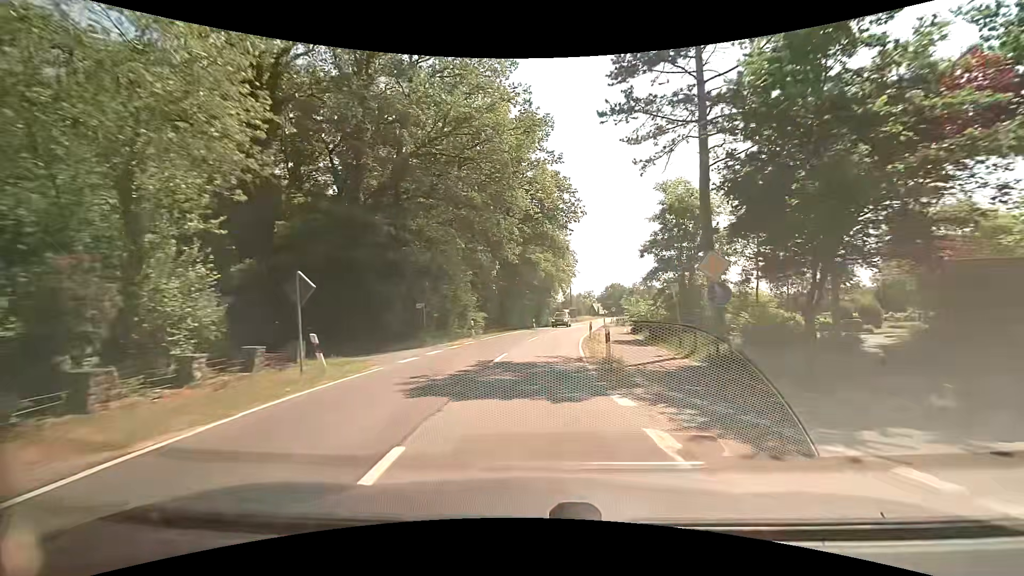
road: secondary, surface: asphalt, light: Day
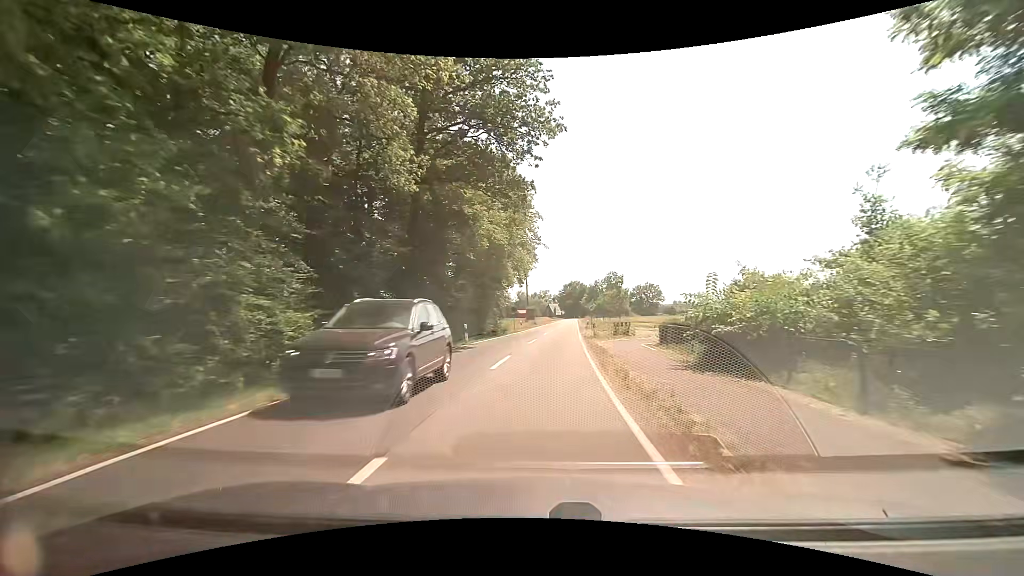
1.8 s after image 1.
(+1.0, +24.4) m; +5°
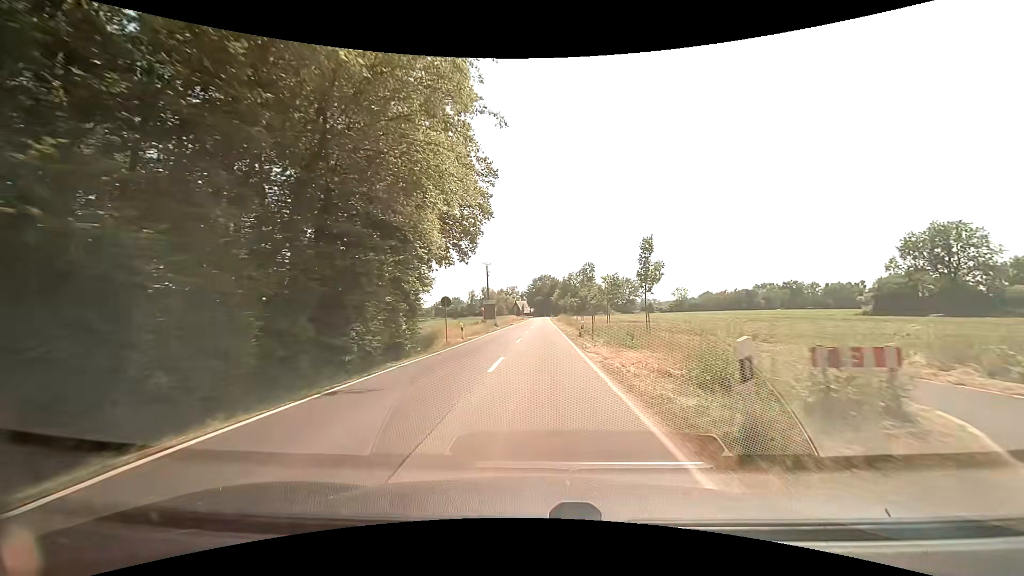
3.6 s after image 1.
(+1.0, +25.0) m; +3°
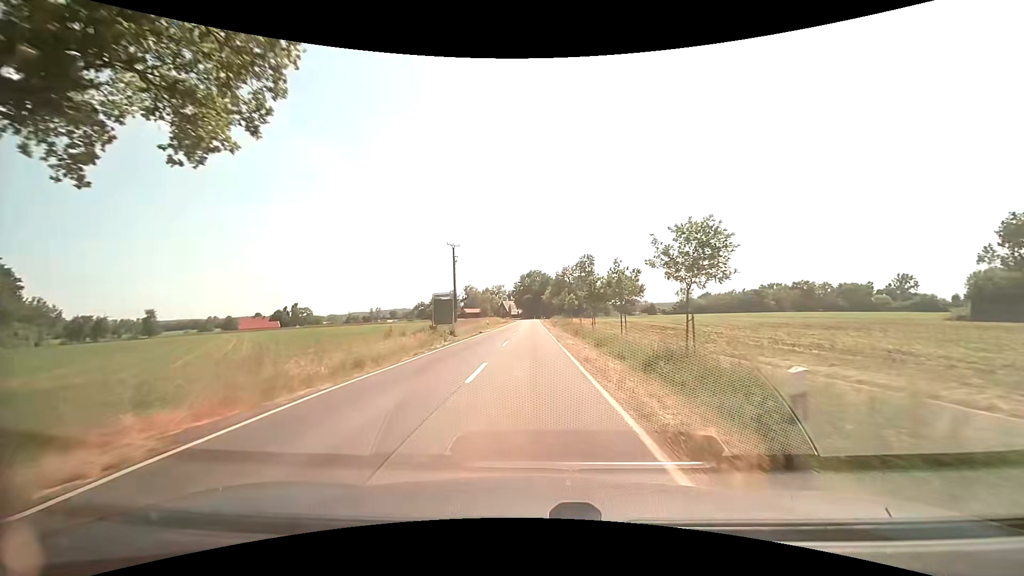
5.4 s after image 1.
(+0.7, +25.9) m; +2°
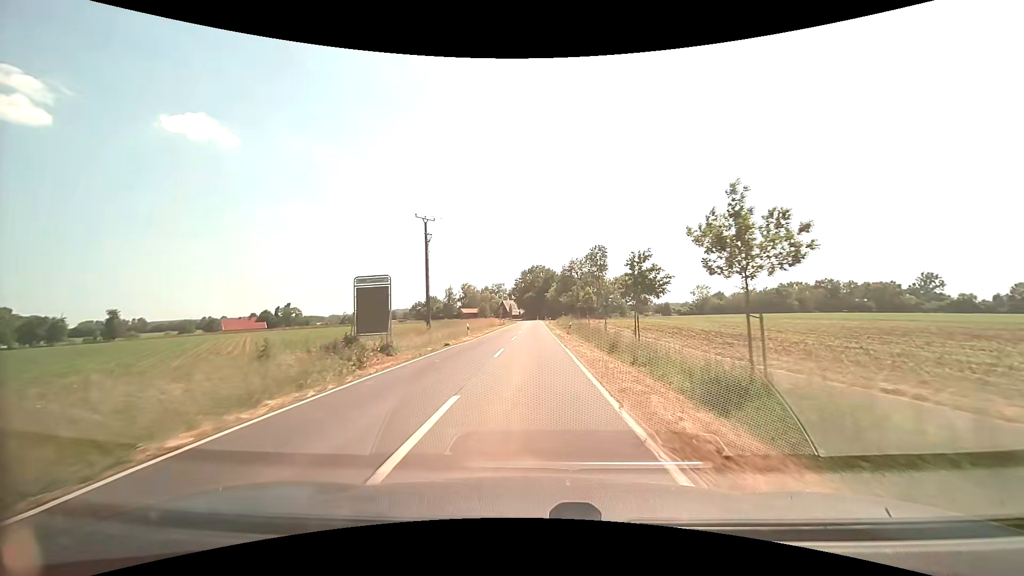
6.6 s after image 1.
(-0.1, +18.0) m; 0°
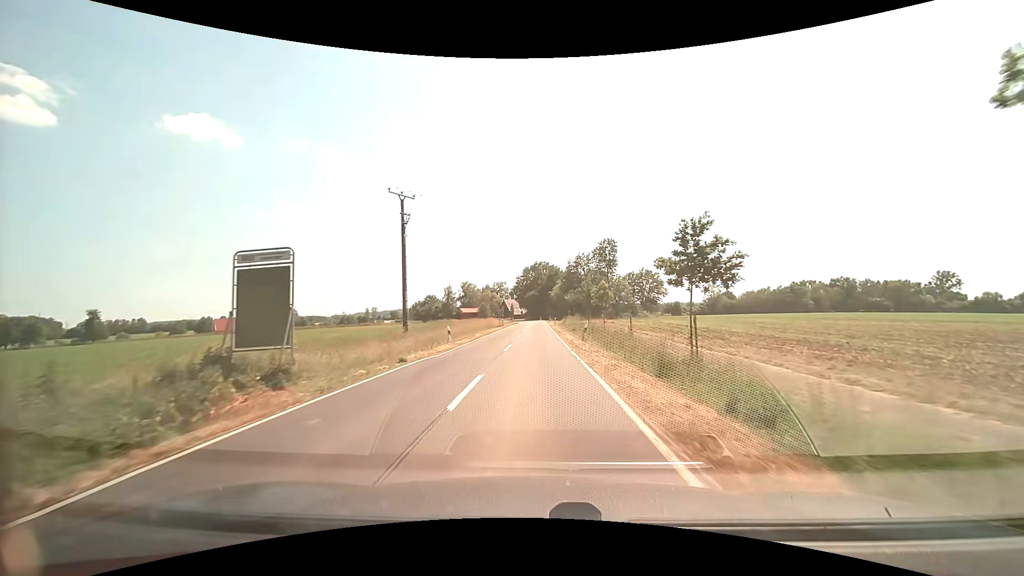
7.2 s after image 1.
(0.0, +9.2) m; 0°
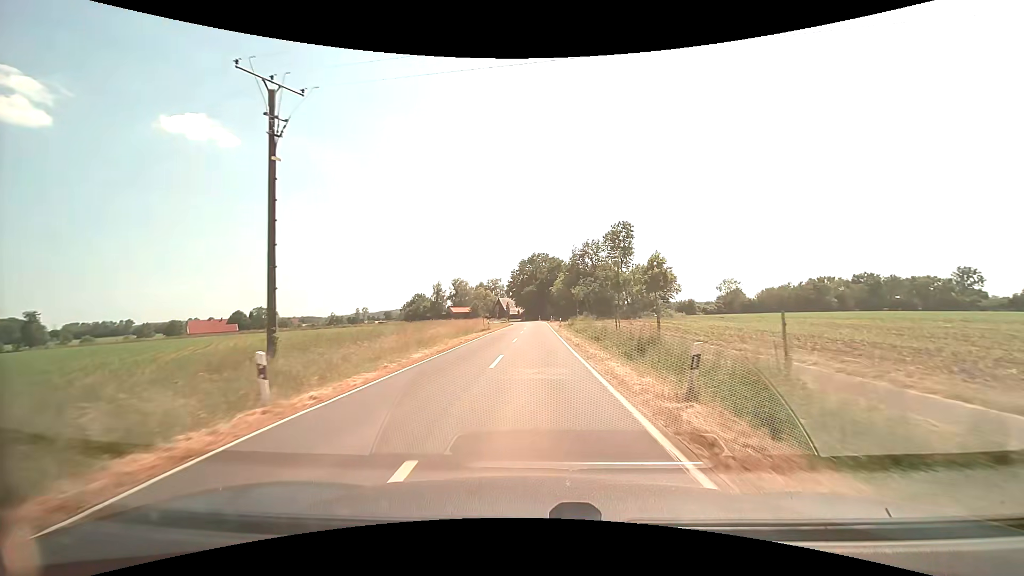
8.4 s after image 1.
(0.0, +18.5) m; 0°
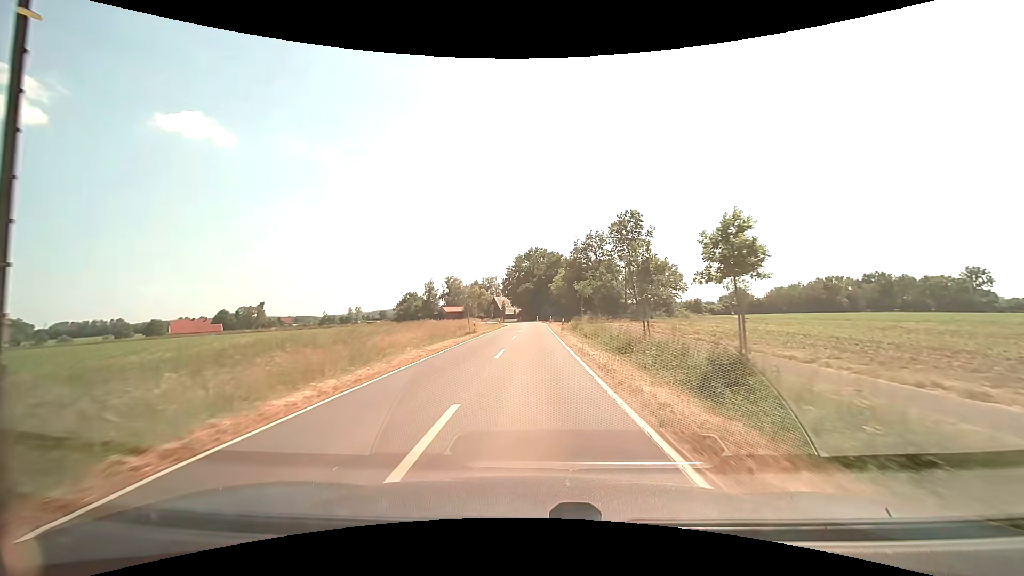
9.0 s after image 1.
(0.0, +9.4) m; 0°
